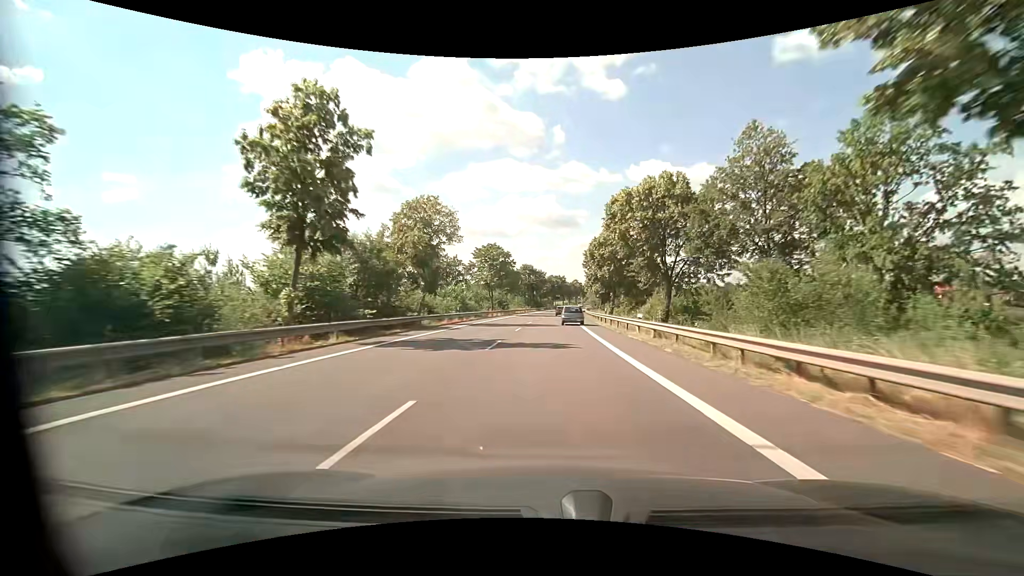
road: primary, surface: asphalt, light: Day
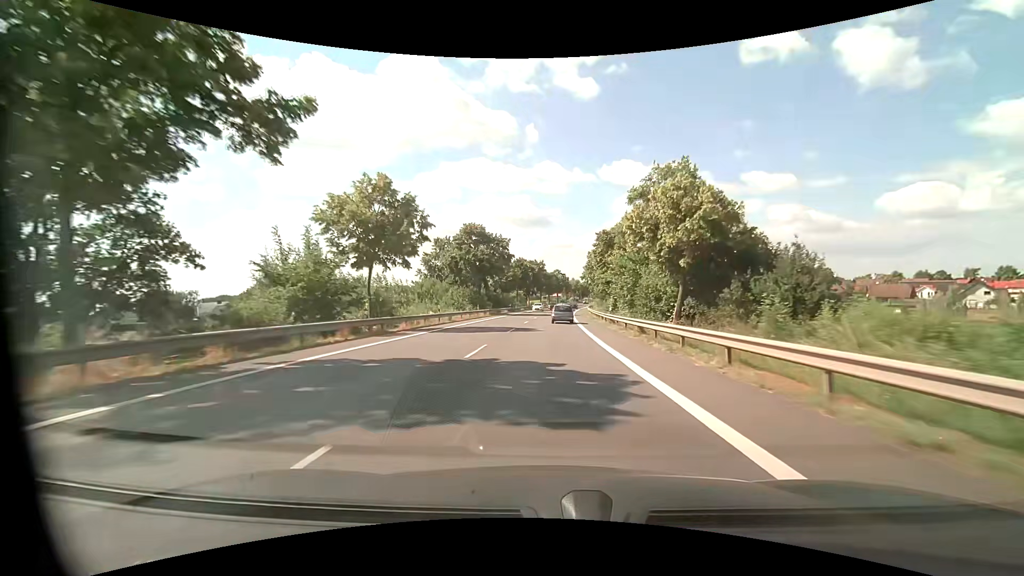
(+1.3, +62.3) m; +2°
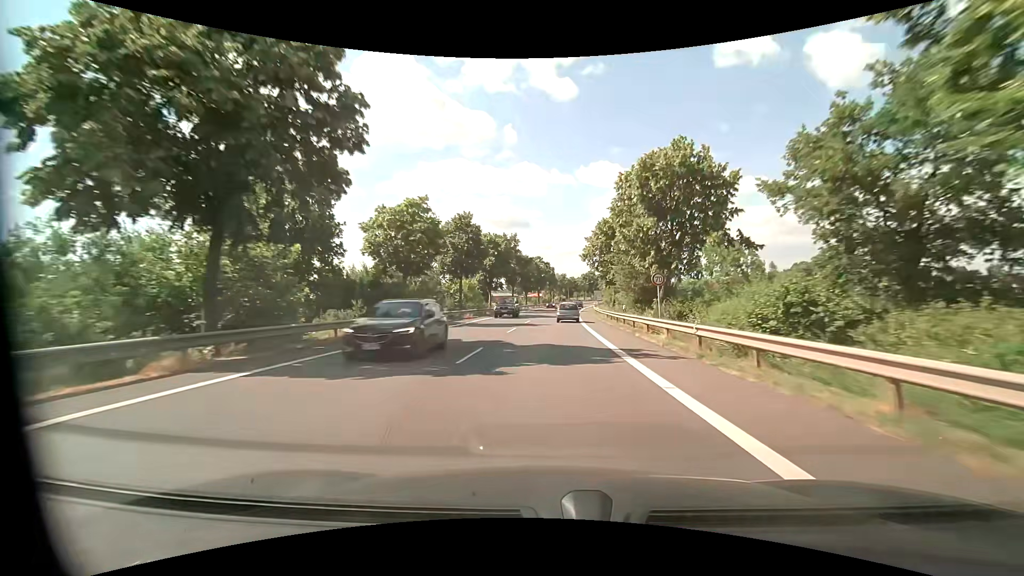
(+1.1, +49.5) m; +3°
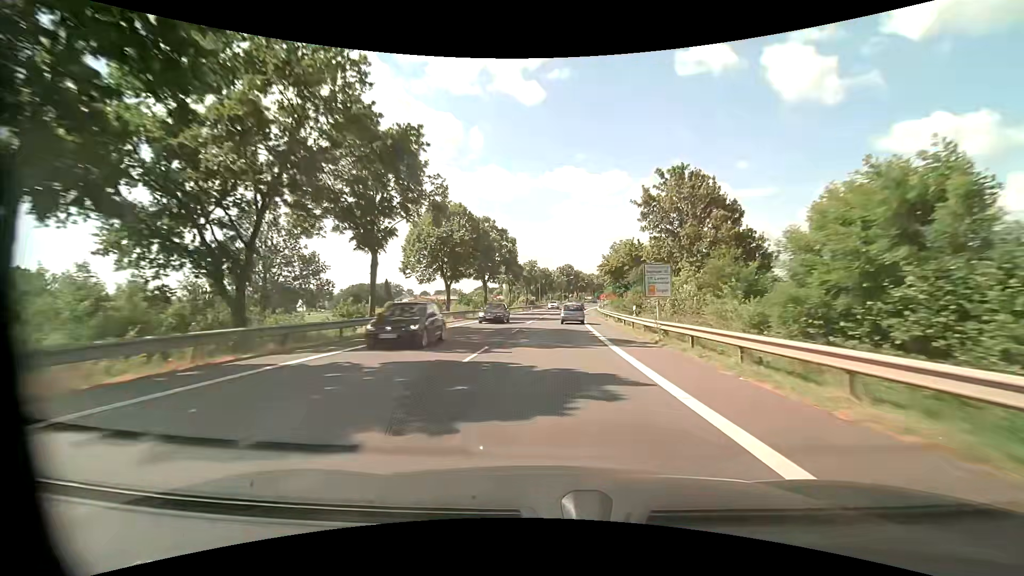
(+1.8, +59.4) m; +3°
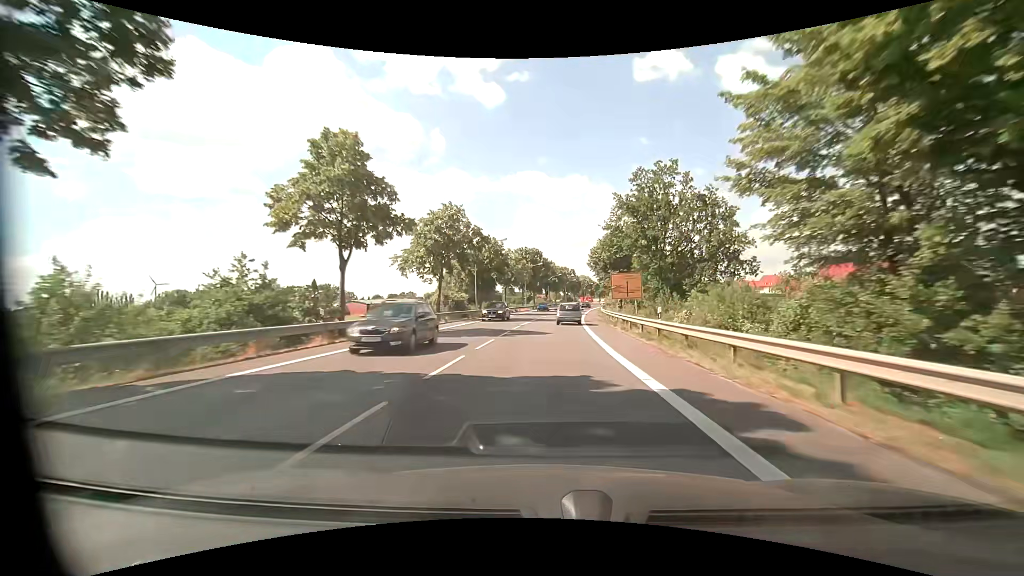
(+2.6, +56.5) m; +5°
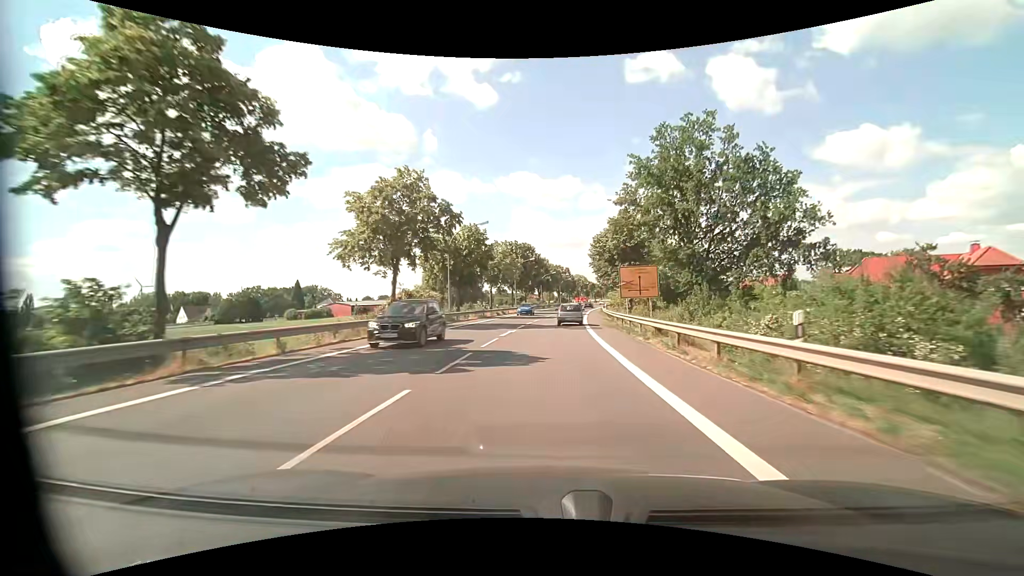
(+0.1, +10.9) m; +1°
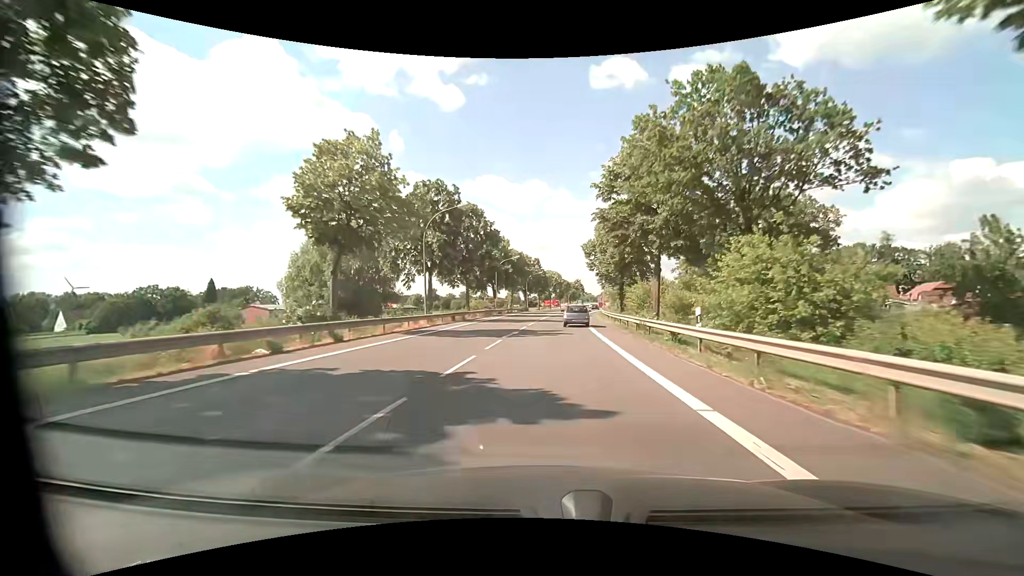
(+1.3, +42.4) m; +4°
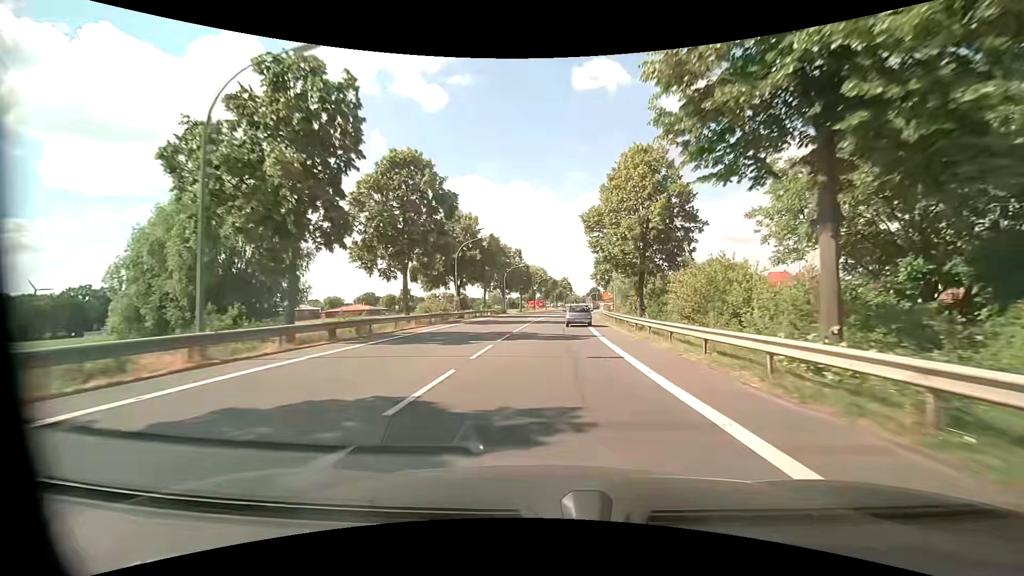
(+0.3, +20.8) m; +1°
(0, +10) (0, +20) (+1, +30) (+1, +40) (+2, +50) (+3, +60) (+4, +70) (+5, +80) (+6, +90) (+8, +100) m
